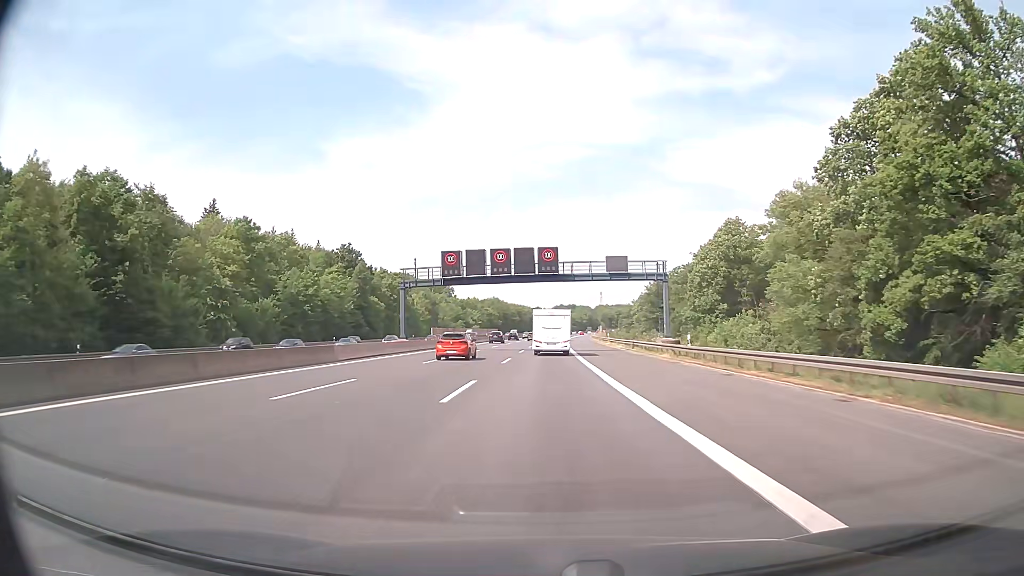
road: motorway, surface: asphalt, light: Day
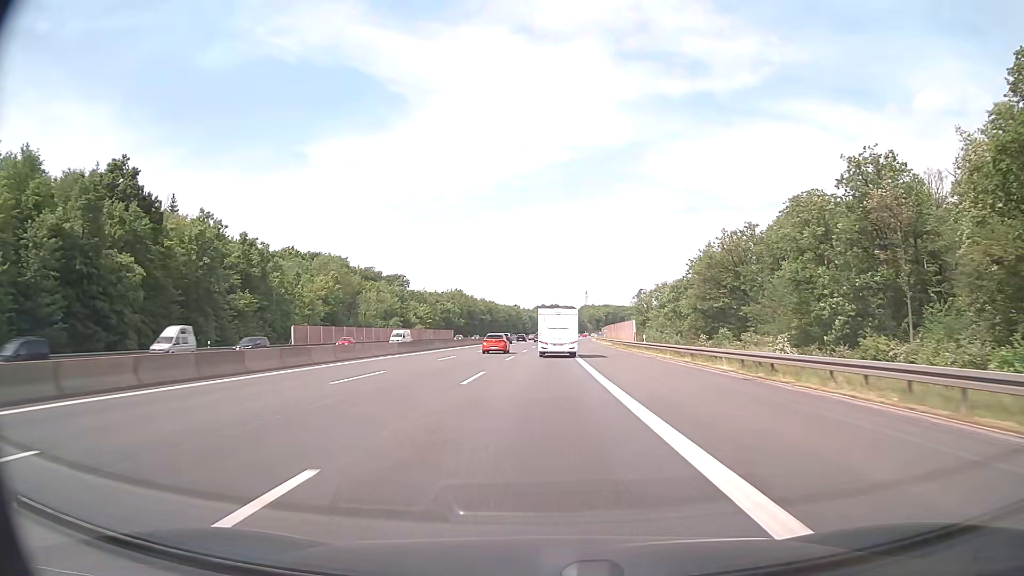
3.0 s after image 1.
(+1.1, +83.7) m; +2°
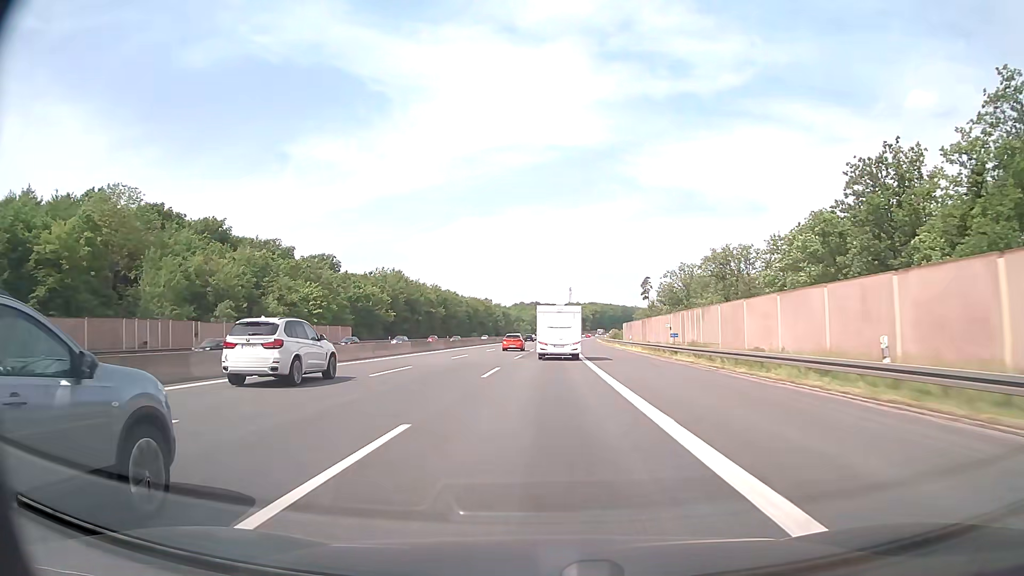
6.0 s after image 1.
(+1.1, +85.1) m; +2°
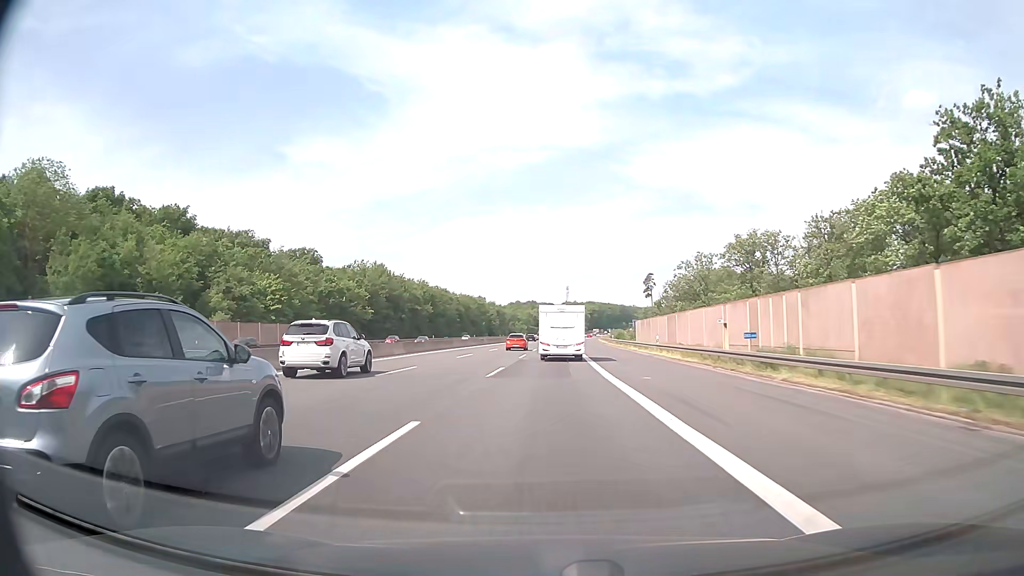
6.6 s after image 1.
(0.0, +17.1) m; 0°
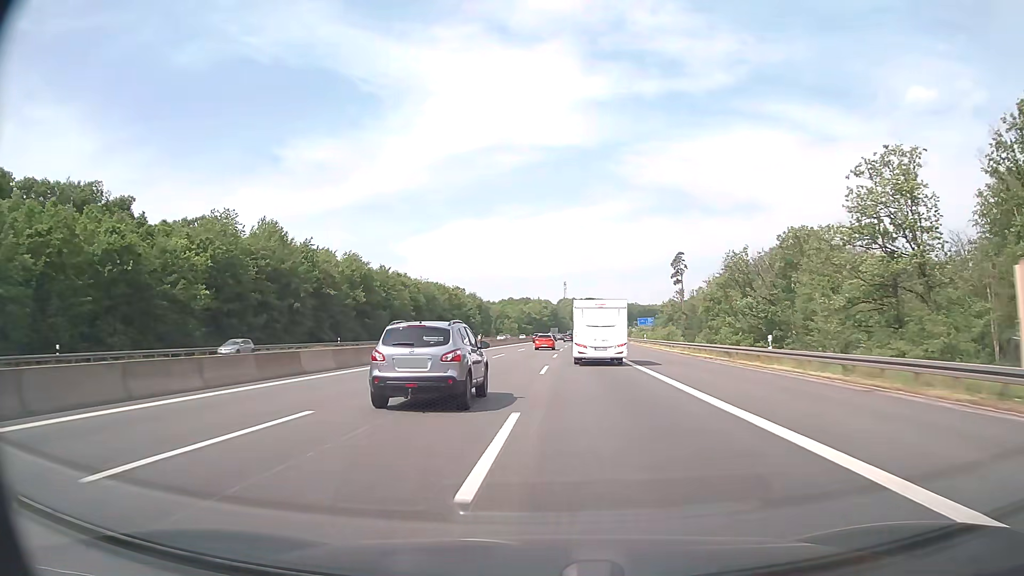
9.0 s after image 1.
(+0.3, +69.0) m; 0°
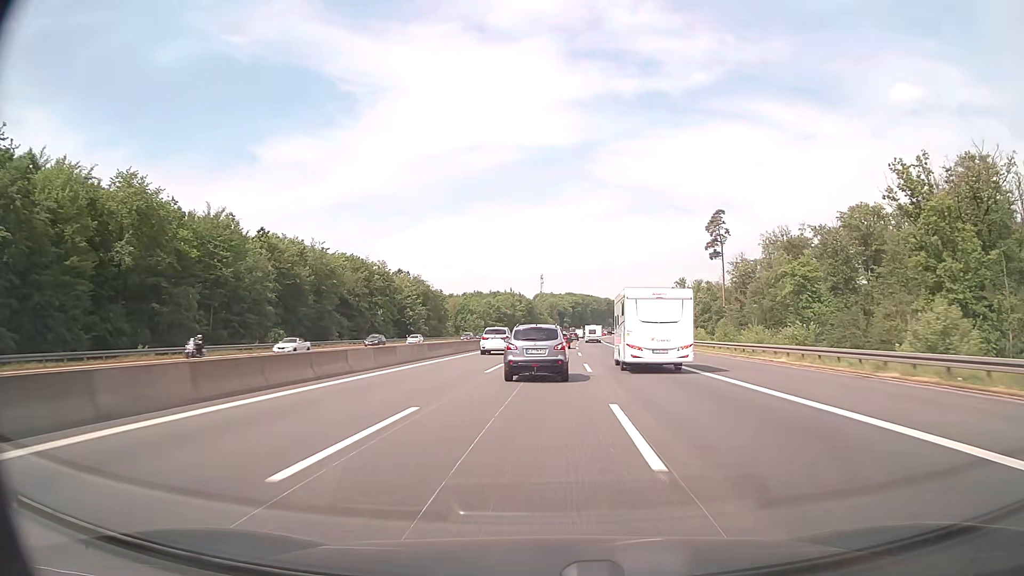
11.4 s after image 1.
(+1.0, +69.8) m; +2°
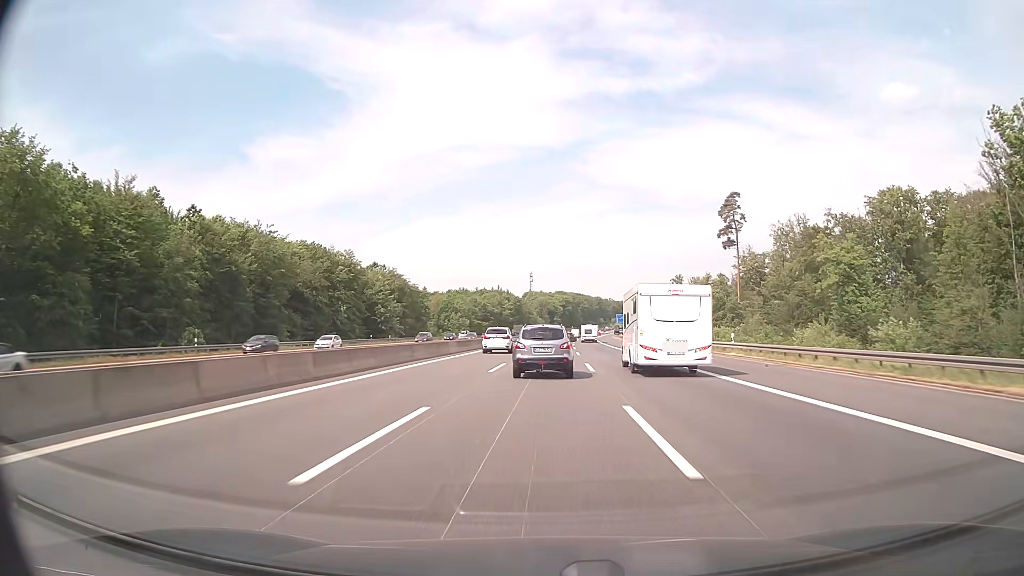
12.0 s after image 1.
(+0.1, +17.6) m; +1°
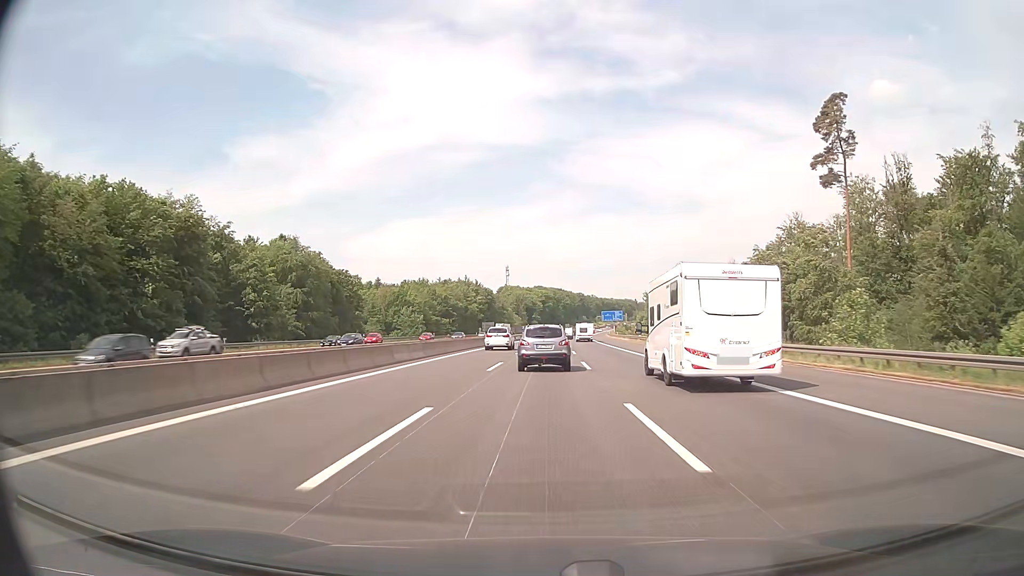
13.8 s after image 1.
(+1.0, +52.8) m; +2°
(0, +10) (0, +20) (0, +30) (0, +40) (0, +50) (+1, +60) (+1, +70) (+1, +80) (+1, +90) (+2, +100) m
